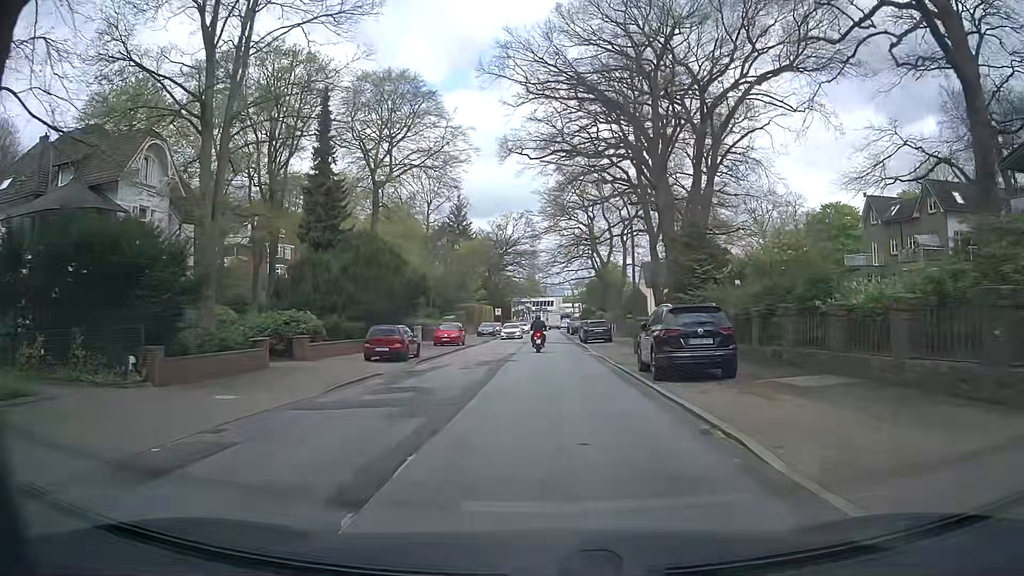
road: residential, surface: asphalt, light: Day
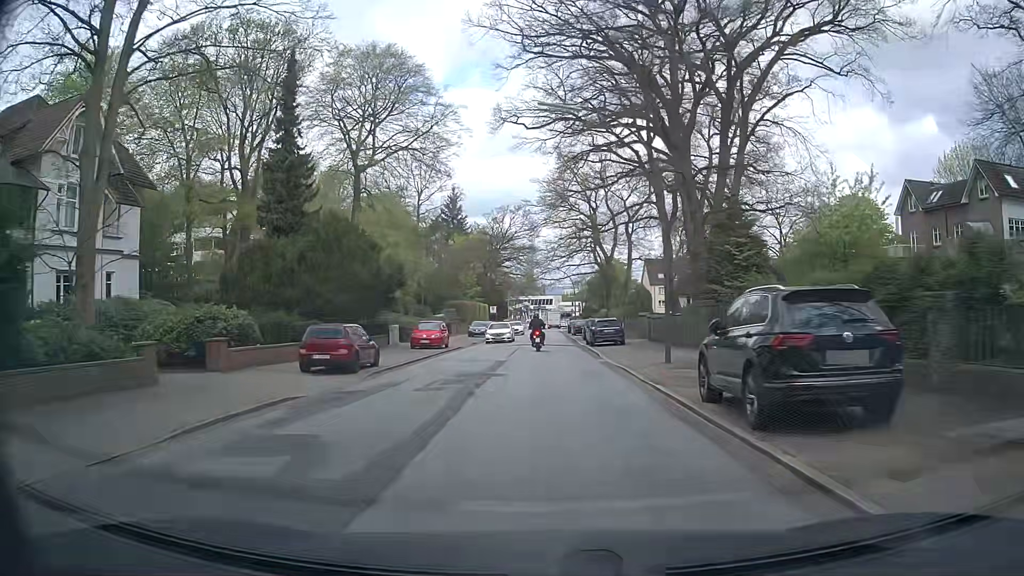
(0.0, +7.1) m; 0°
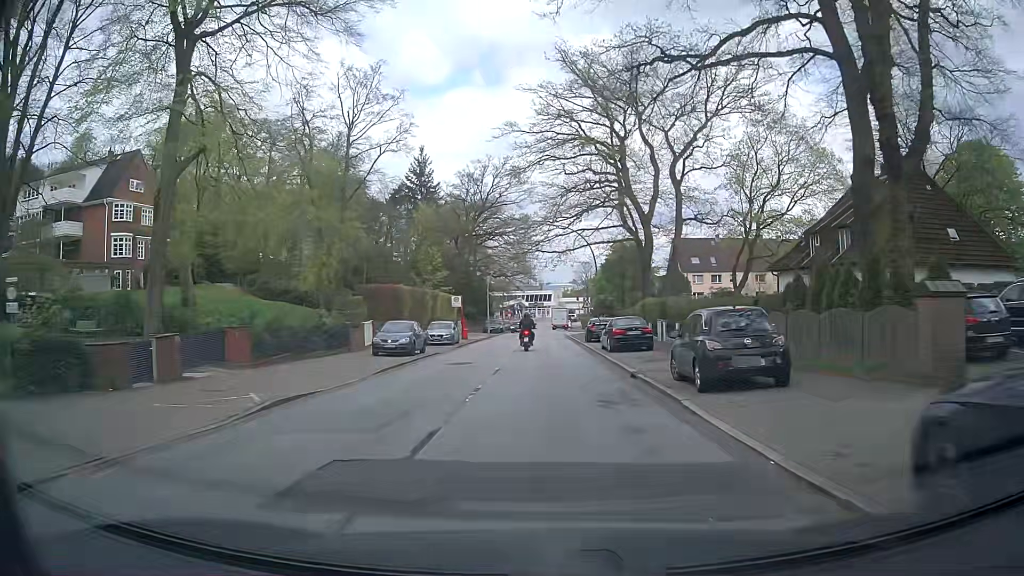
(+0.3, +34.6) m; 0°
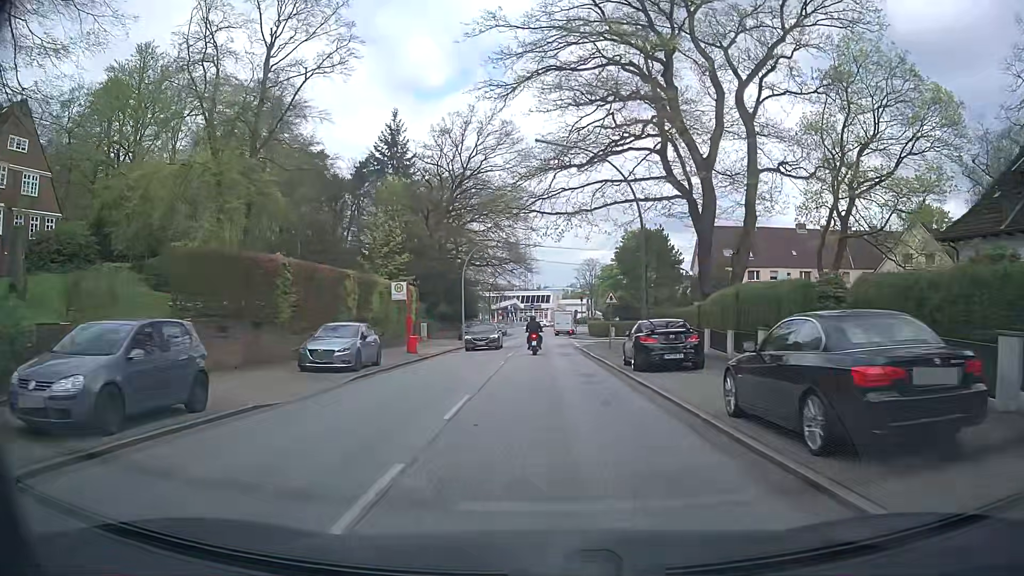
(0.0, +20.6) m; +1°
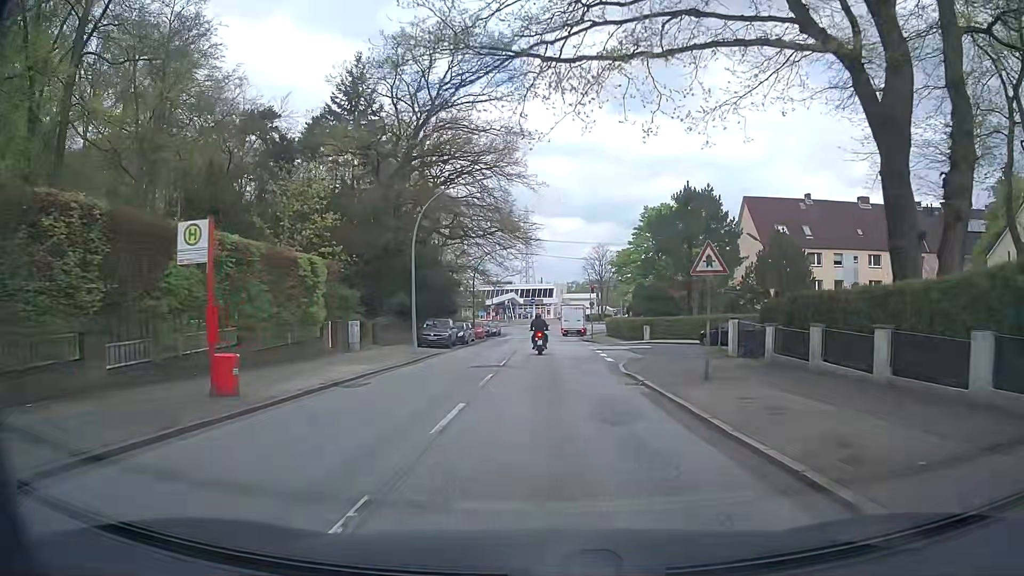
(-0.1, +19.8) m; 0°
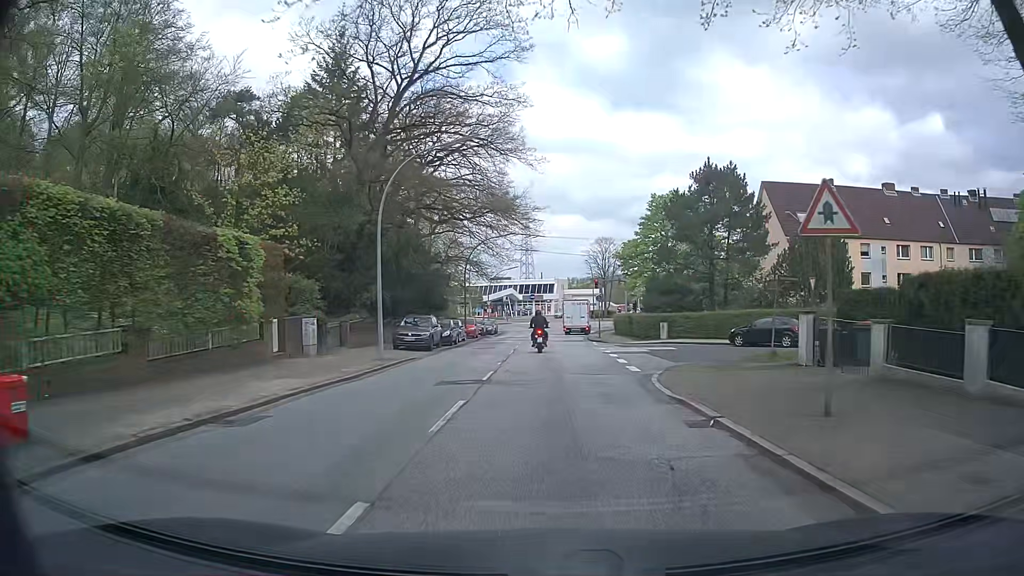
(0.0, +6.3) m; 0°
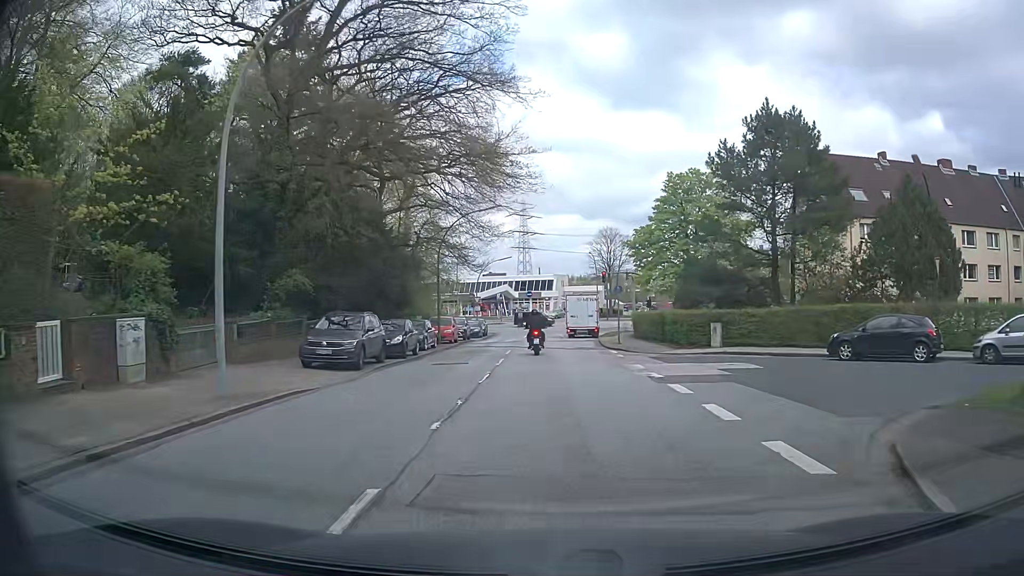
(0.0, +12.1) m; -1°
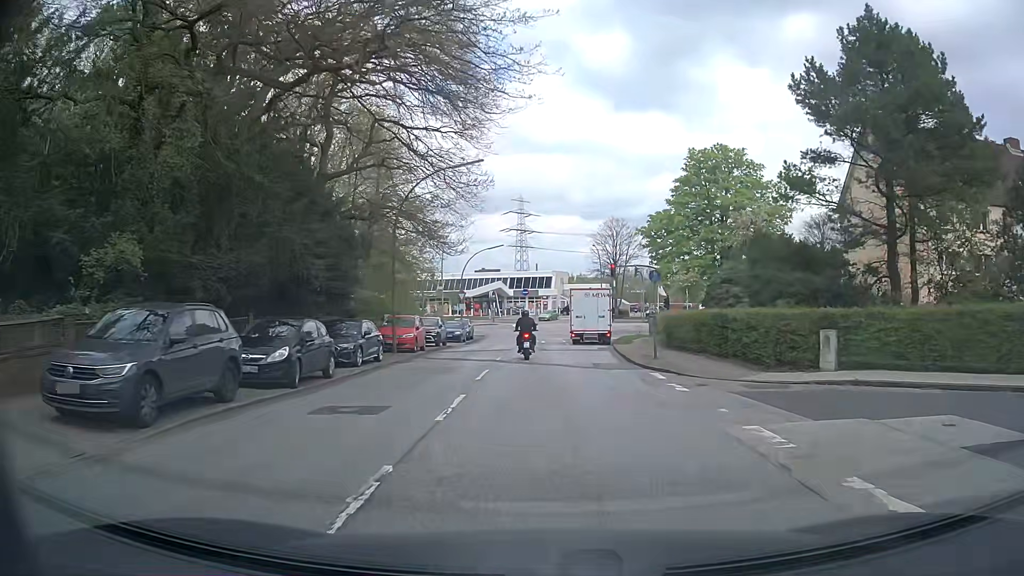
(+0.2, +11.1) m; +1°
